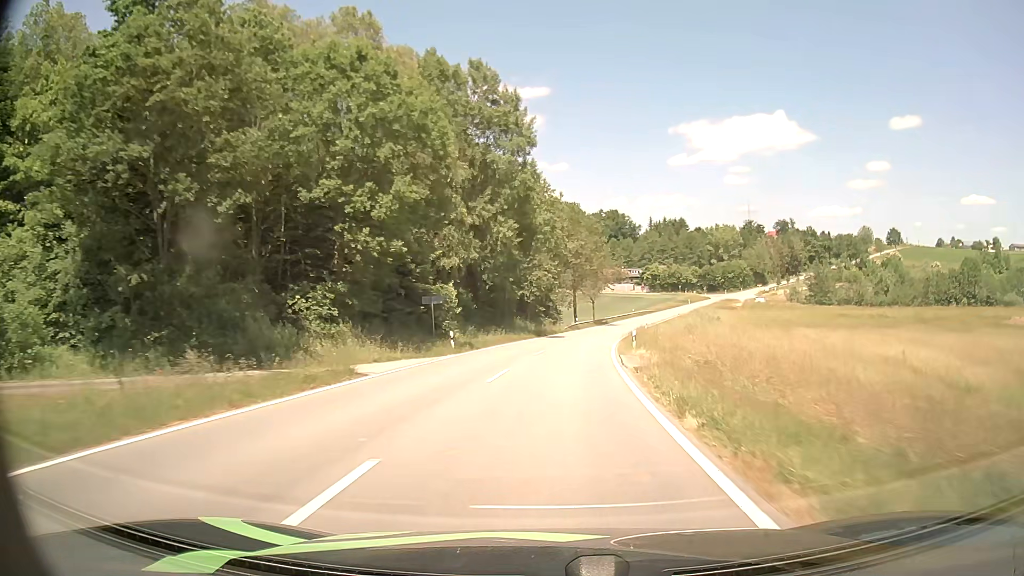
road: tertiary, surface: asphalt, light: Day
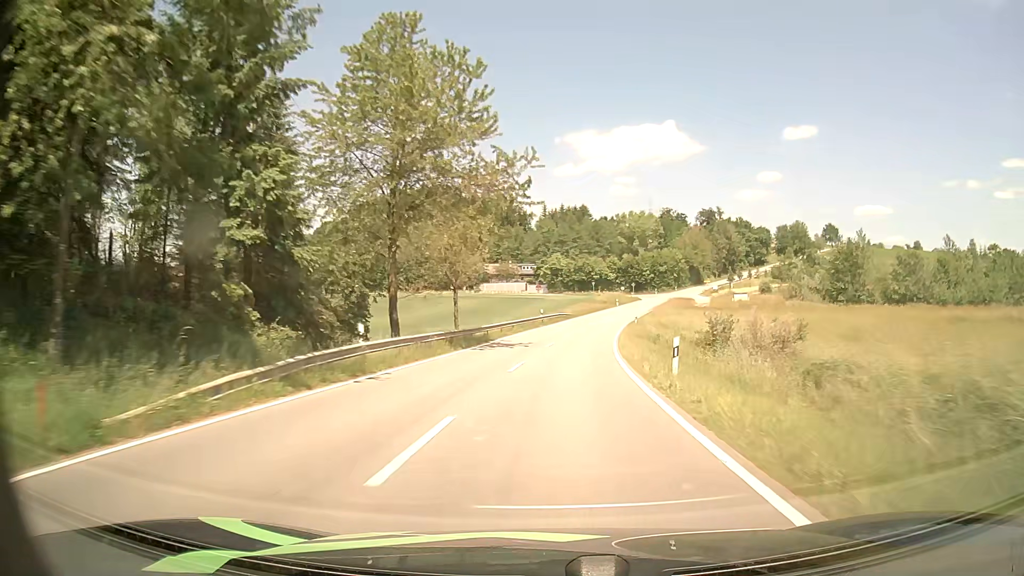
(+5.0, +58.2) m; +10°
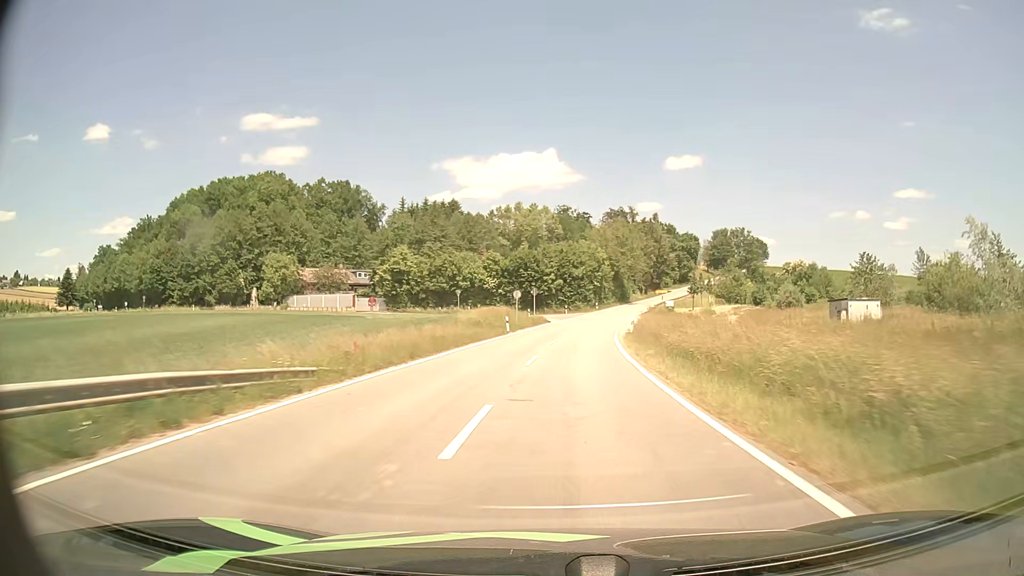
(+5.1, +61.1) m; +11°
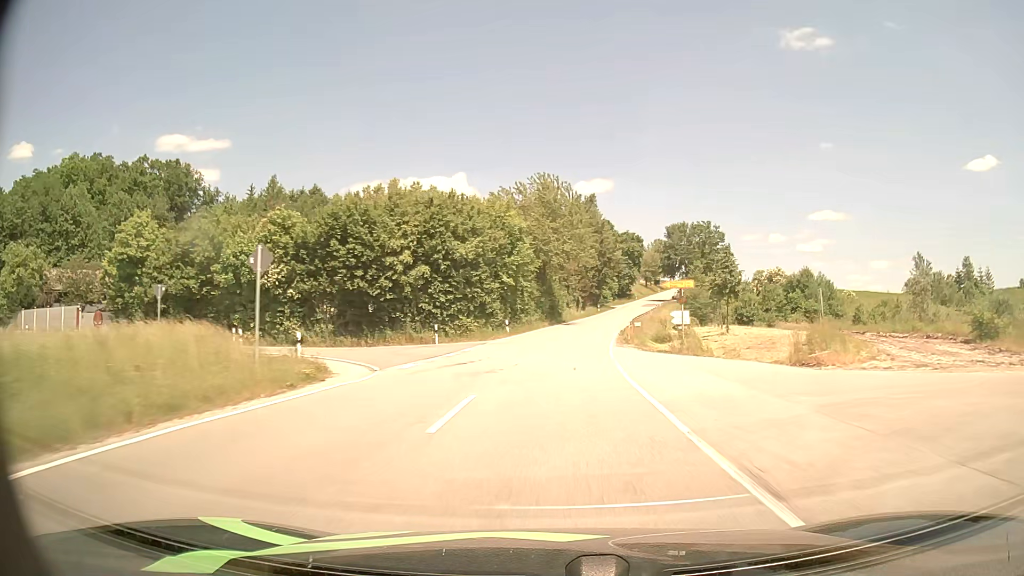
(+3.5, +49.3) m; +8°
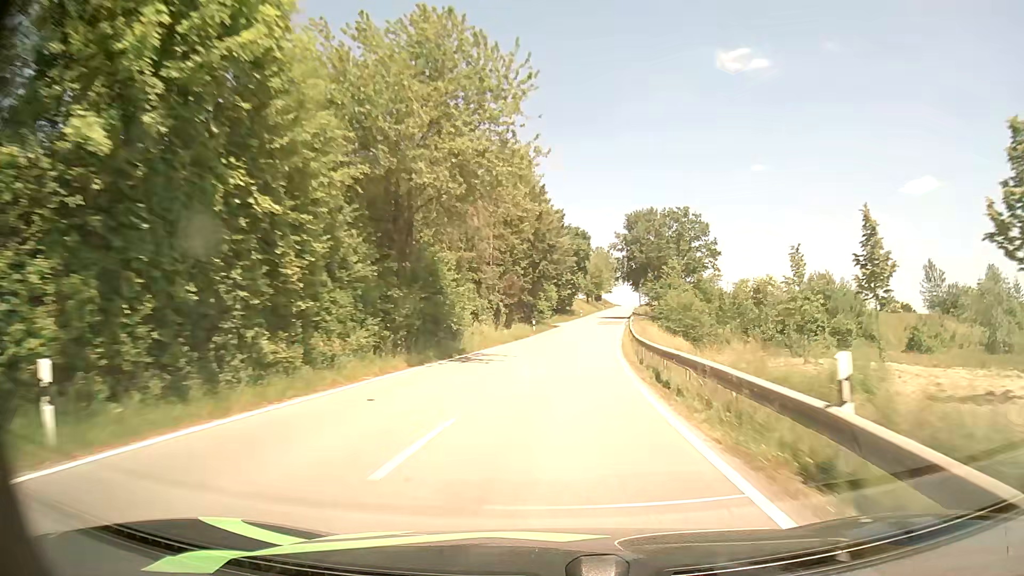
(+2.0, +37.8) m; +6°
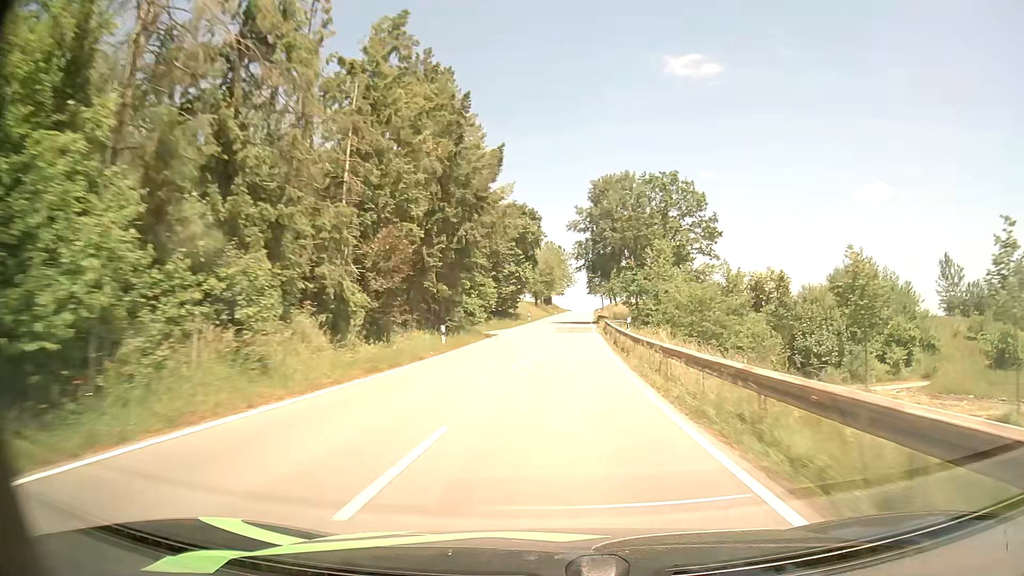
(+1.1, +25.6) m; +5°
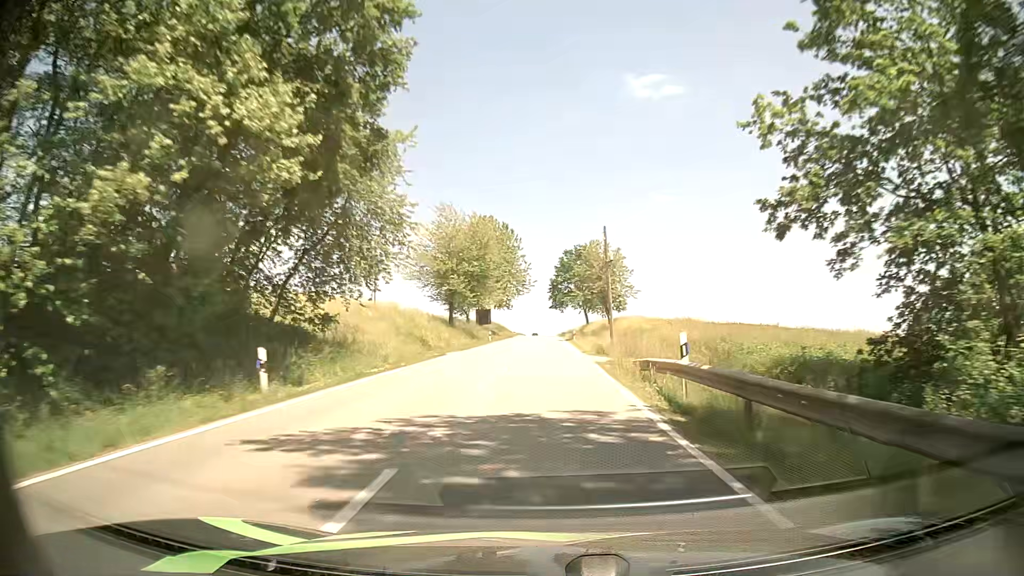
(+2.6, +64.4) m; +4°
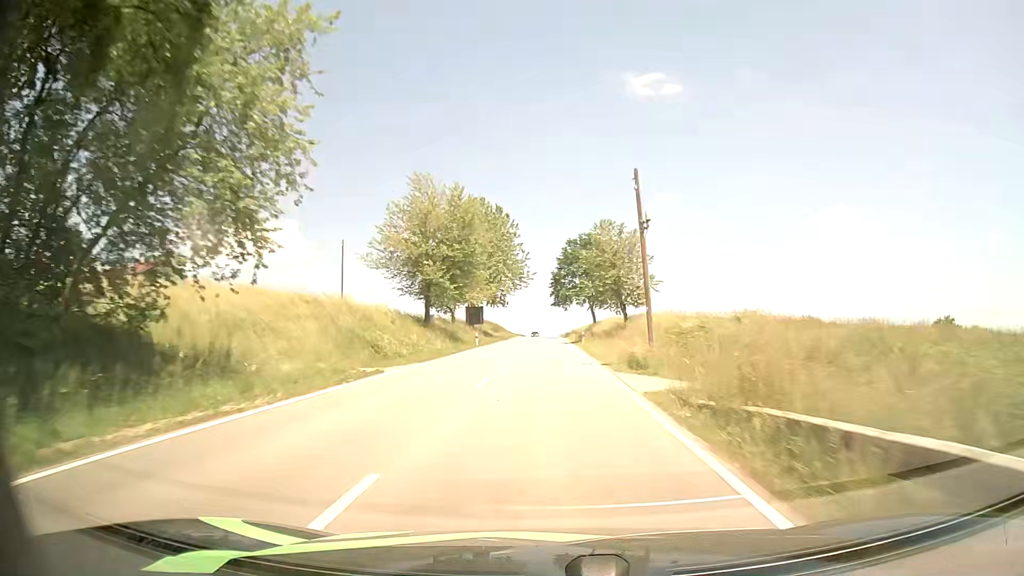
(+0.1, +12.9) m; 0°
